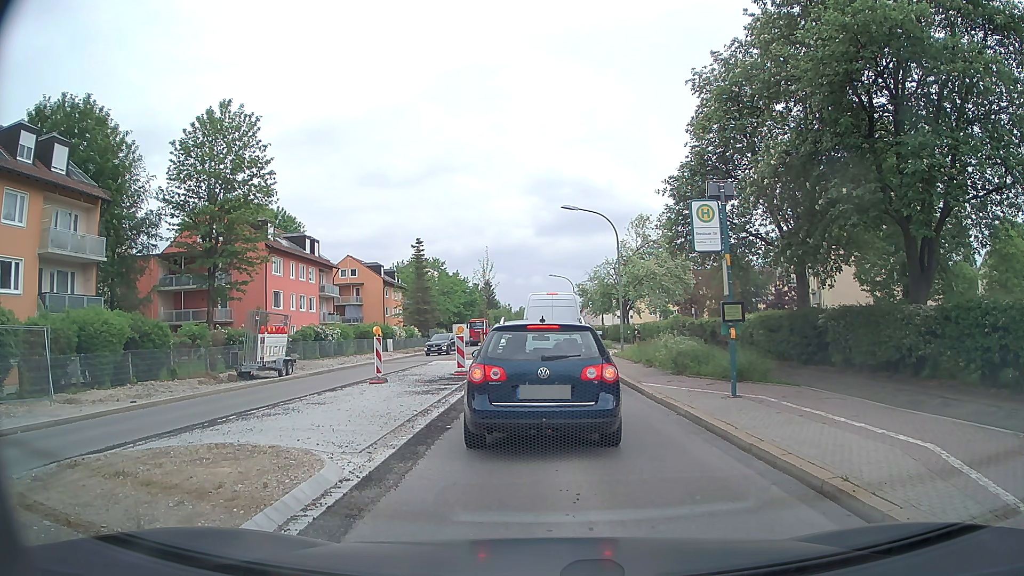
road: secondary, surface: asphalt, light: Day
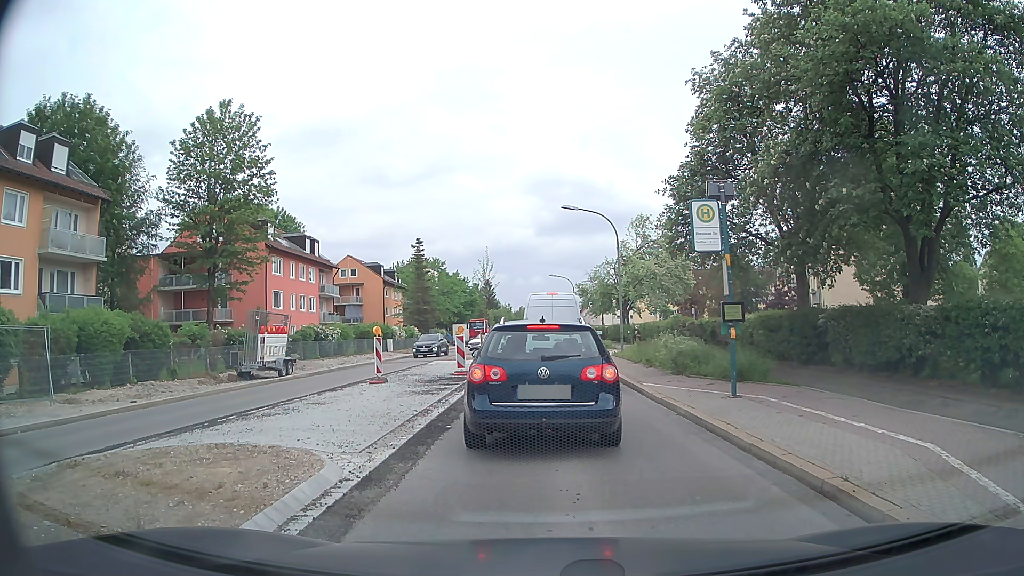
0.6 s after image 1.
(0.0, 0.0) m; 0°
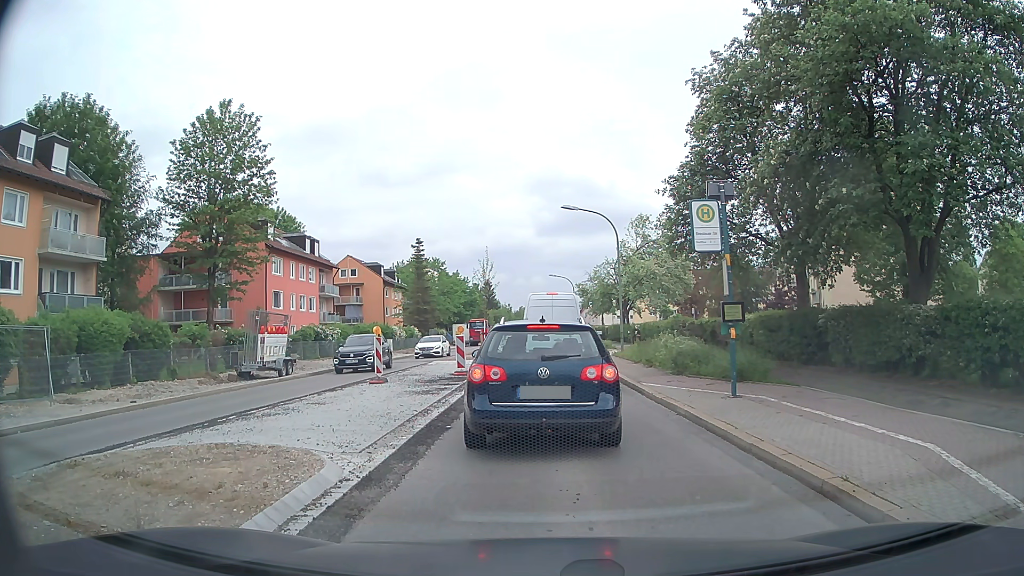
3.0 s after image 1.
(0.0, 0.0) m; 0°
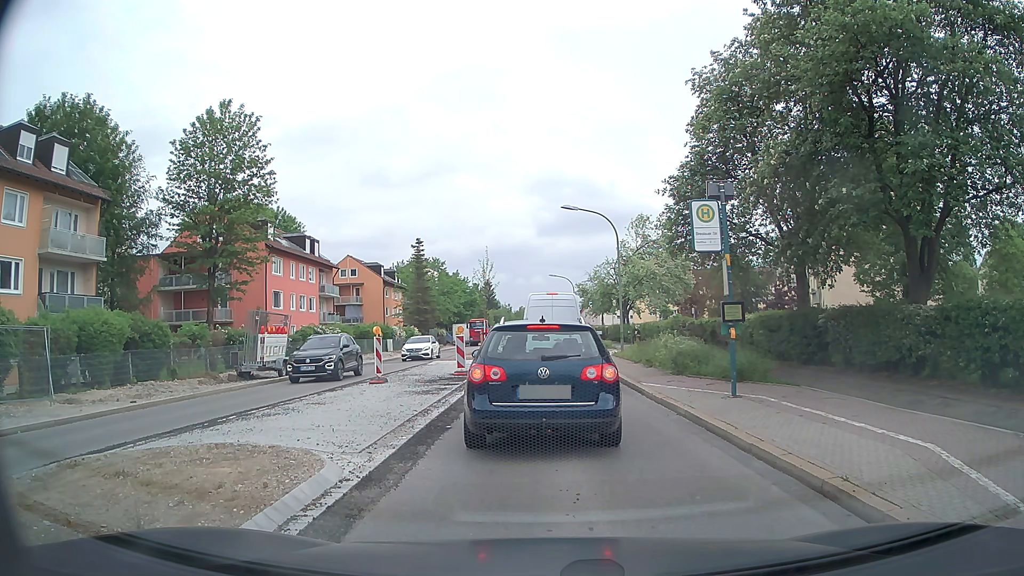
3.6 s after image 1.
(0.0, 0.0) m; 0°
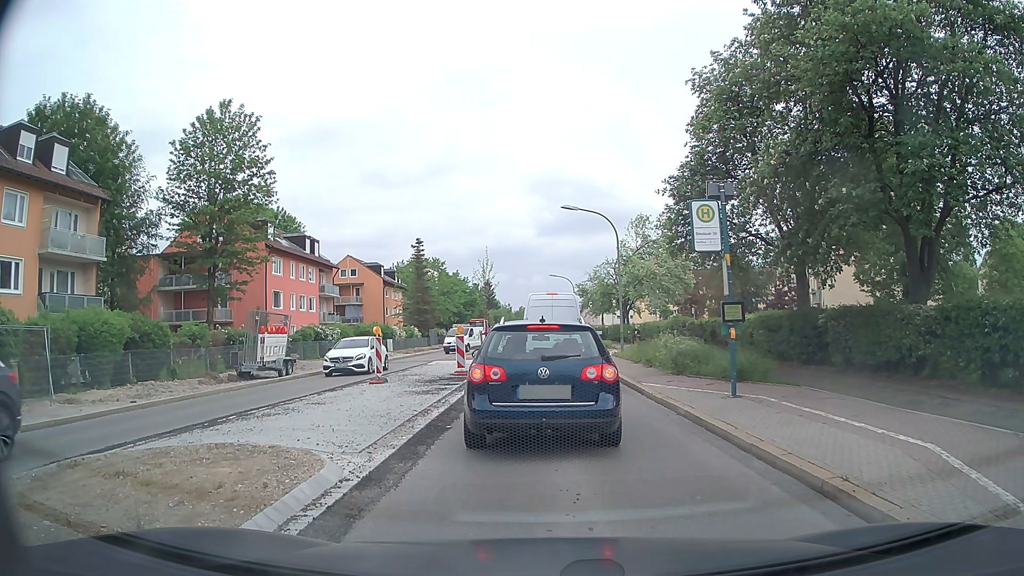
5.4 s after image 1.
(0.0, 0.0) m; 0°
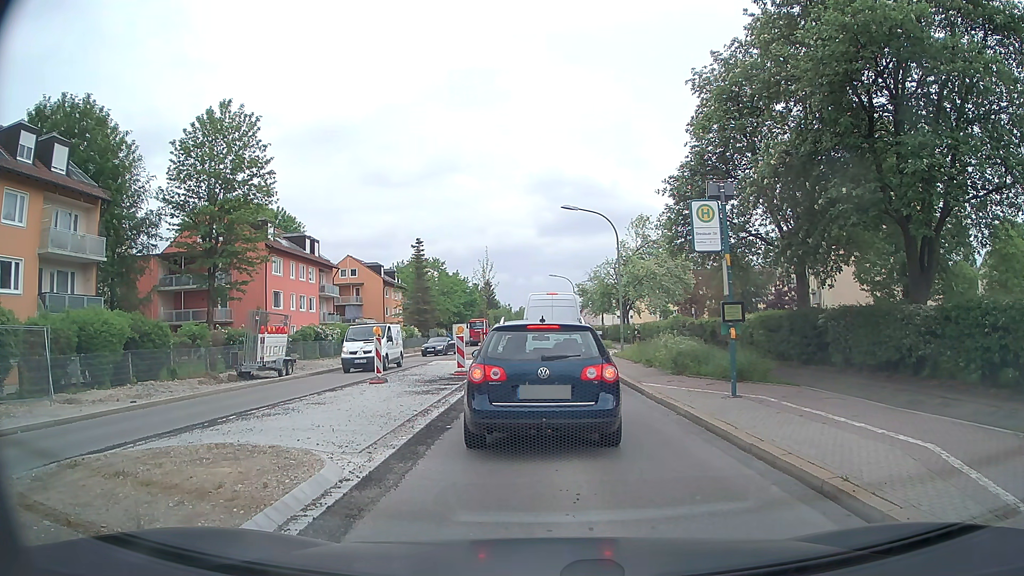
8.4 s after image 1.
(0.0, 0.0) m; 0°
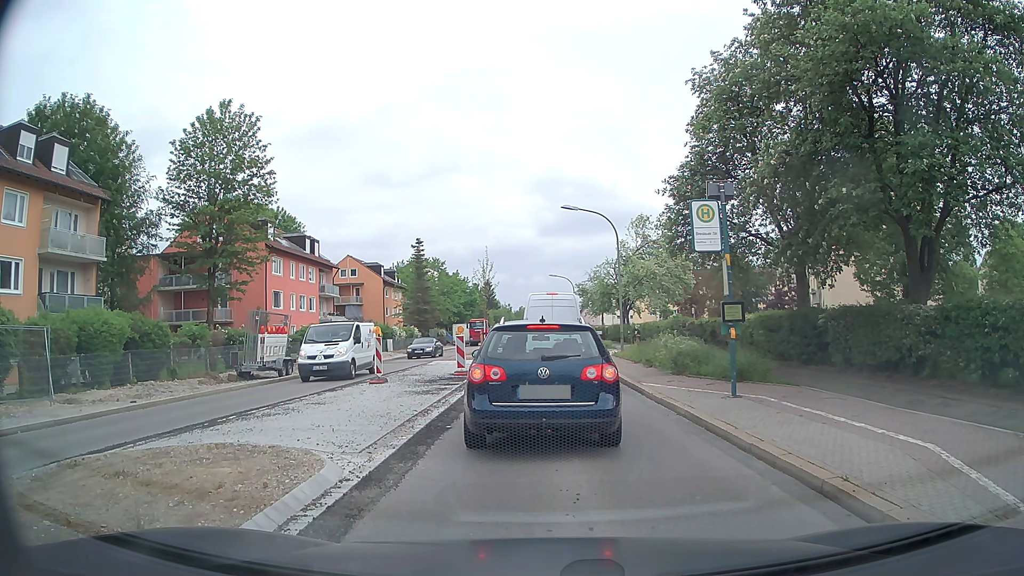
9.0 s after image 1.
(0.0, 0.0) m; 0°
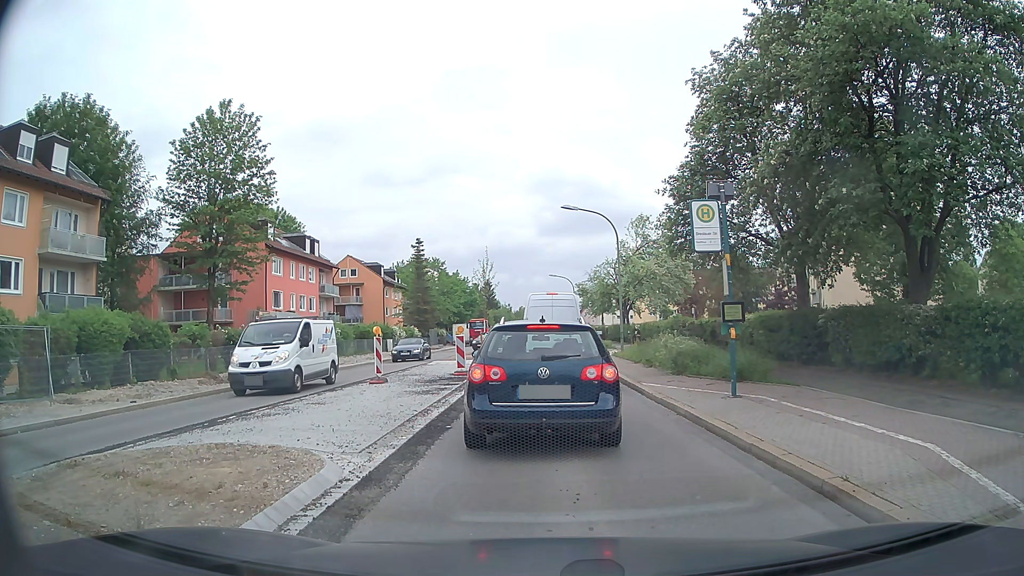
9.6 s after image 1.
(0.0, 0.0) m; 0°
(0, +10) (0, +20) (-1, +30) (-1, +40) (-1, +50) (-1, +60) (-2, +70) (-2, +80) (-2, +90) (-2, +100) m
